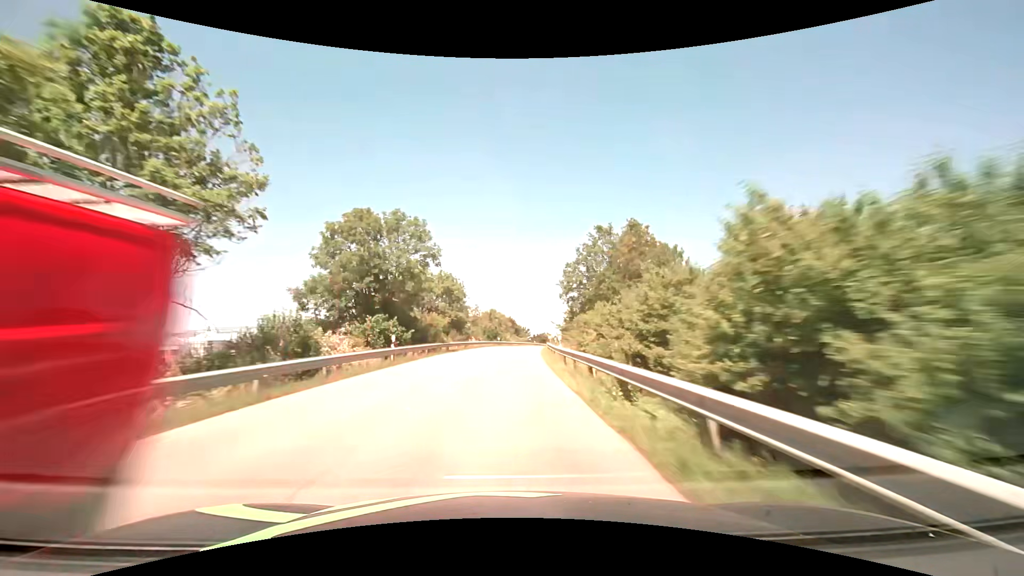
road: secondary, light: Day
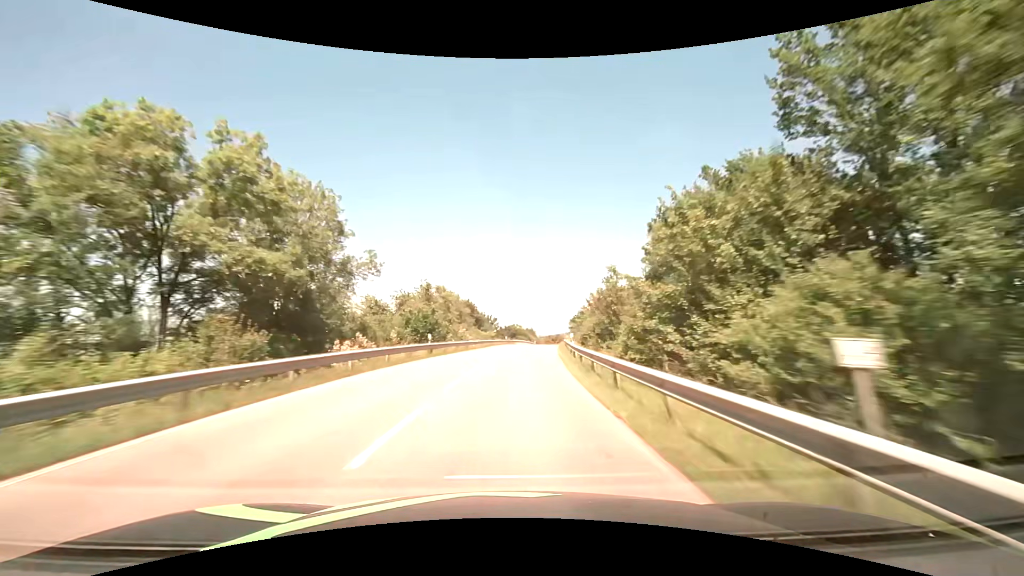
(+1.0, +42.4) m; +4°
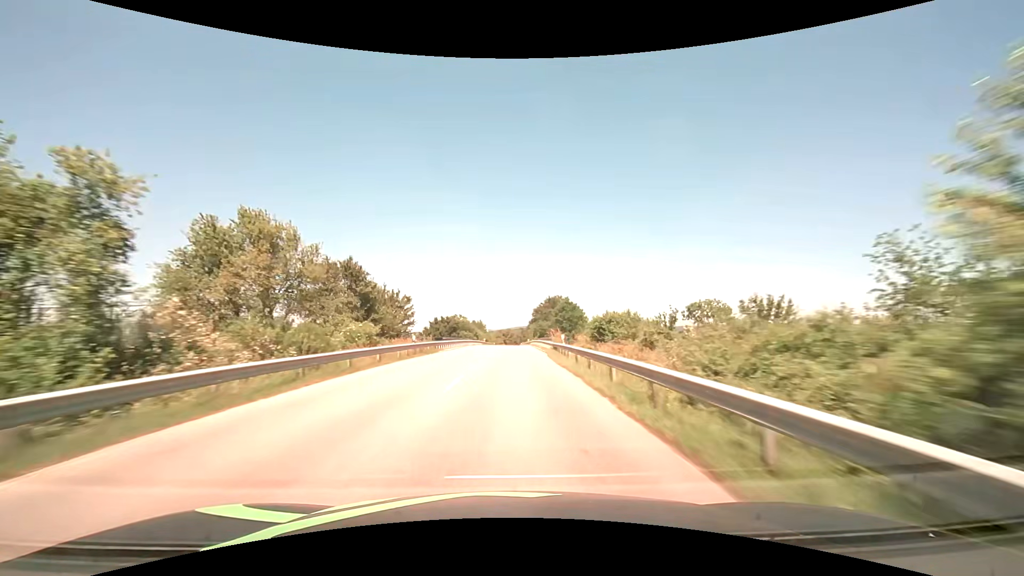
(+2.6, +42.6) m; +6°
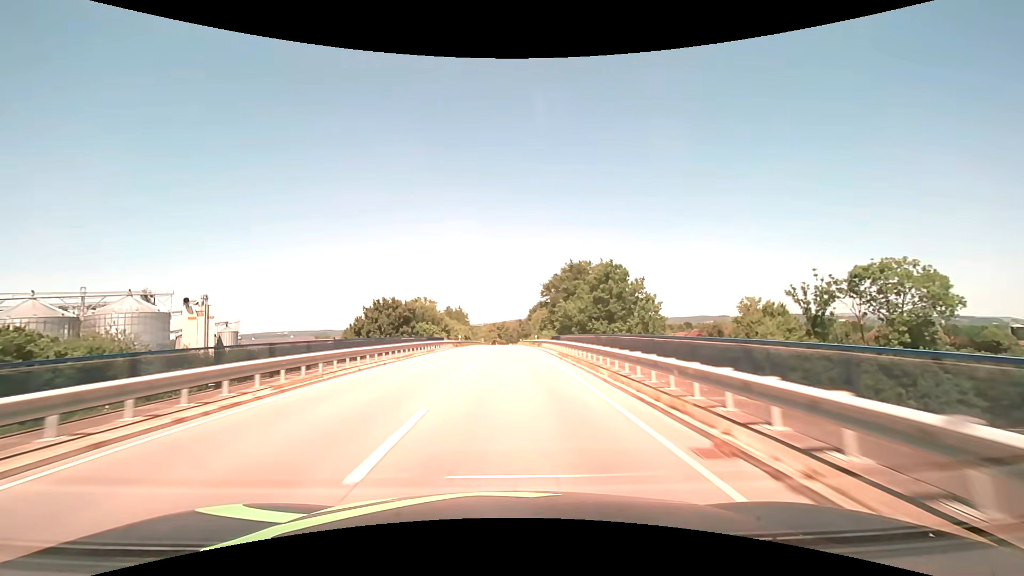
(+0.5, +43.0) m; +1°
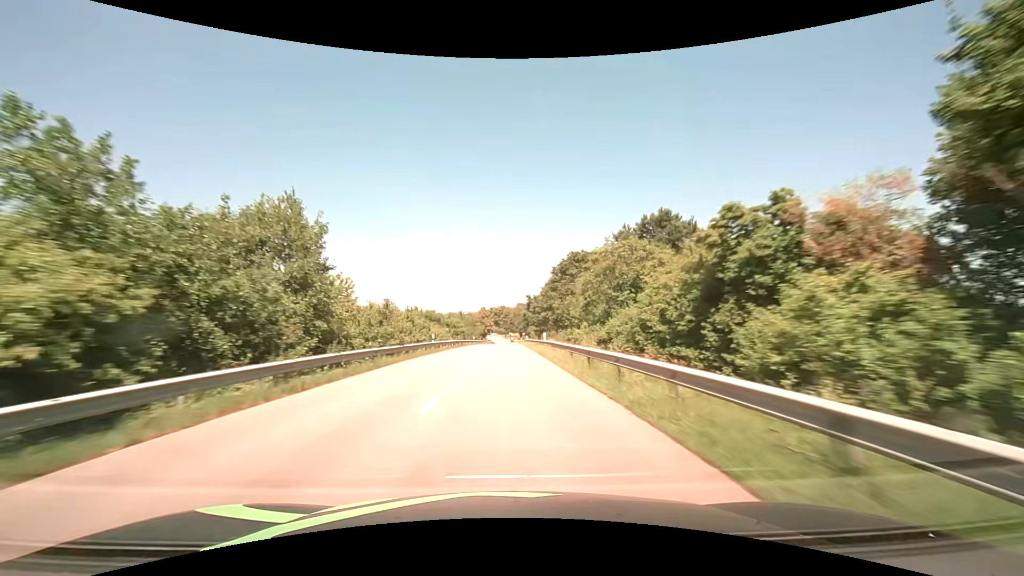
(+0.4, +70.0) m; 0°
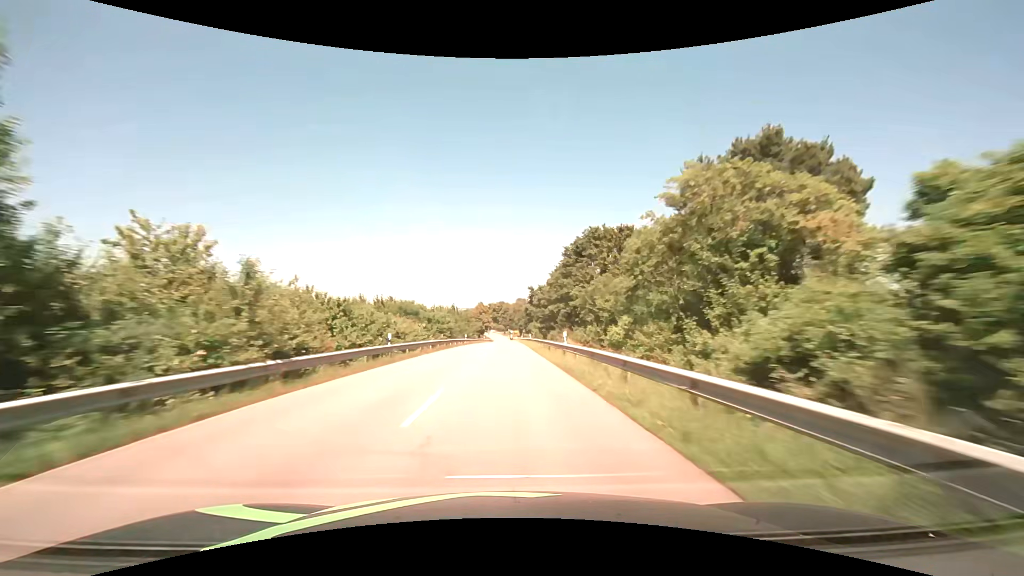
(0.0, +13.3) m; 0°
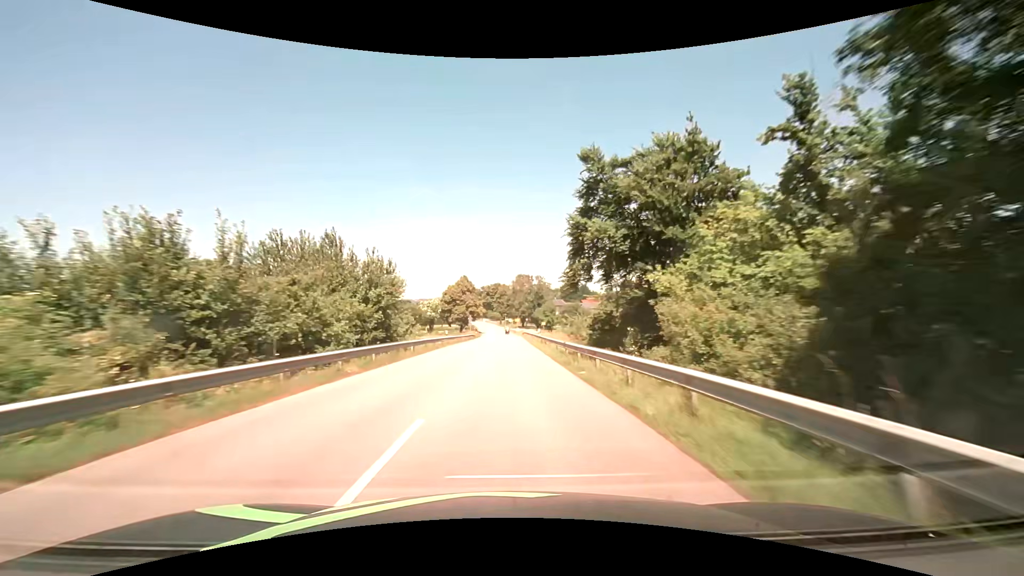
(0.0, +63.1) m; 0°
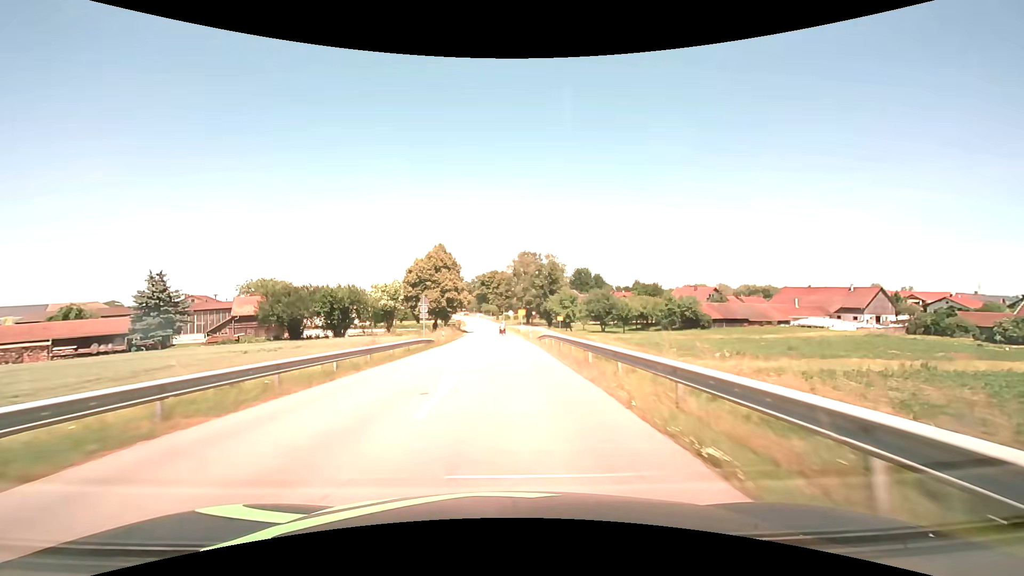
(+0.3, +43.3) m; 0°
(0, +10) (0, +20) (0, +30) (0, +40) (-1, +50) (-1, +60) (-1, +70) (-2, +80) (-2, +90) (-3, +100) m
